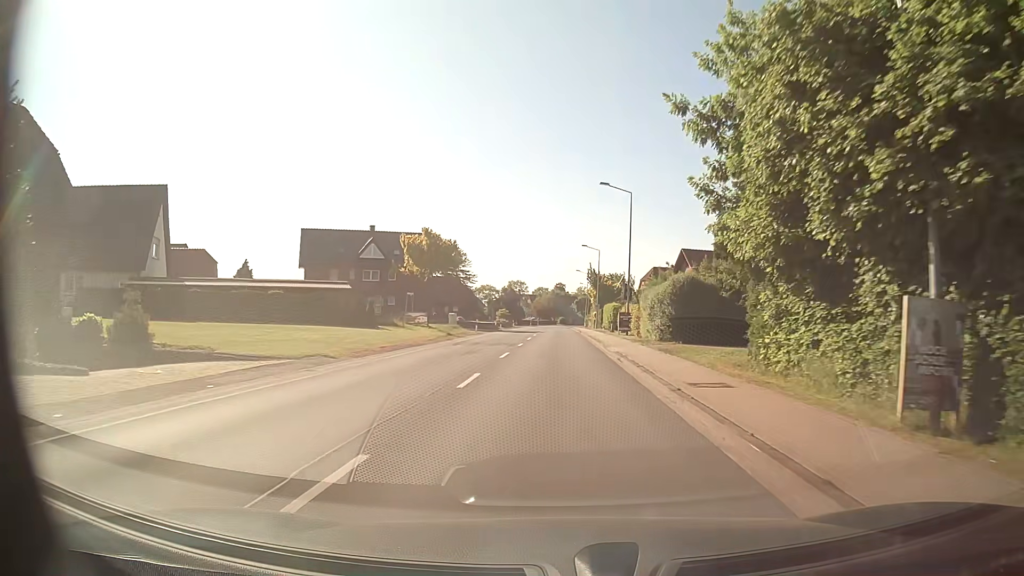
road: secondary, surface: asphalt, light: Day
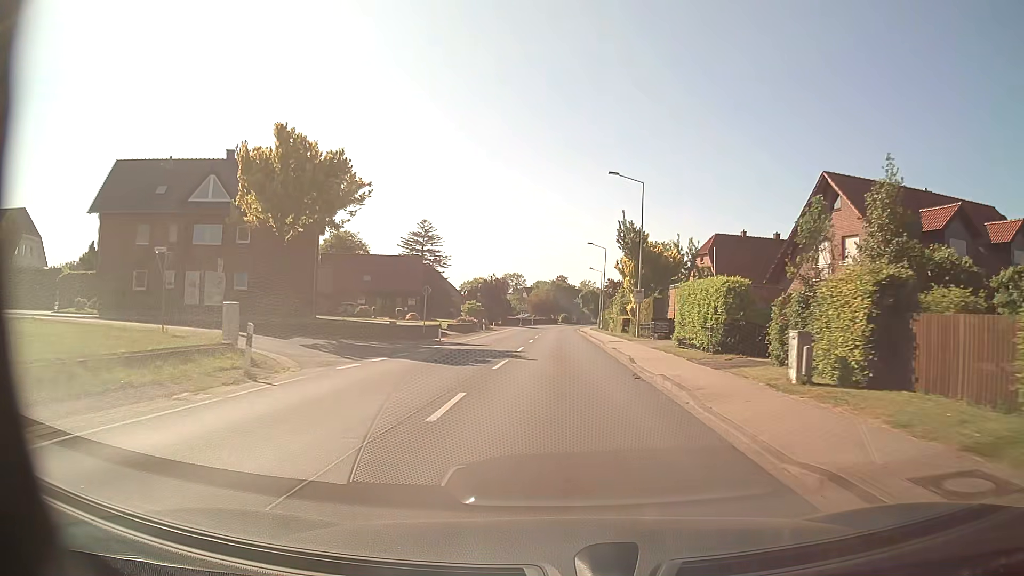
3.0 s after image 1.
(-0.4, +40.2) m; -1°
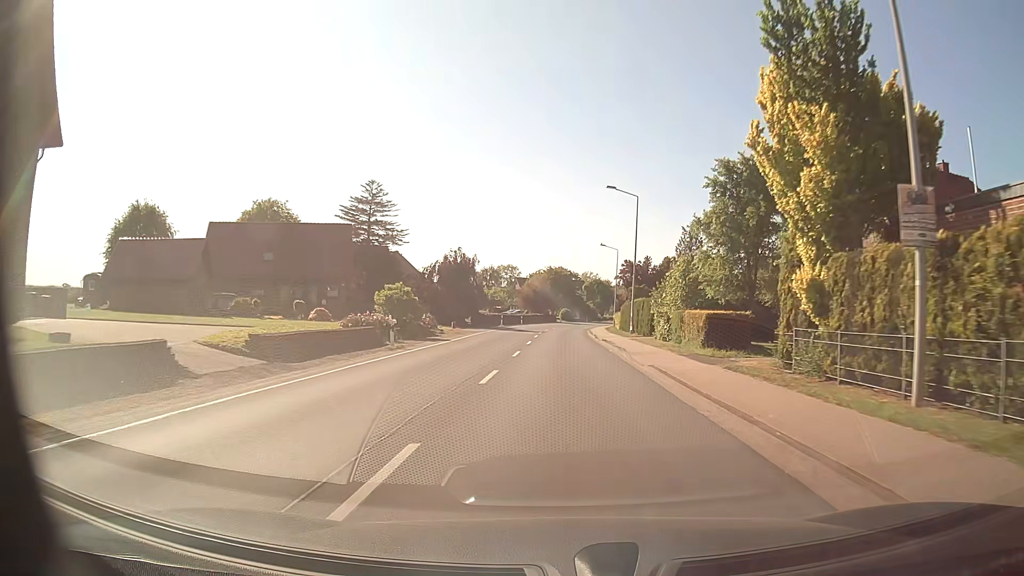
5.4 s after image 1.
(+0.2, +31.9) m; +1°
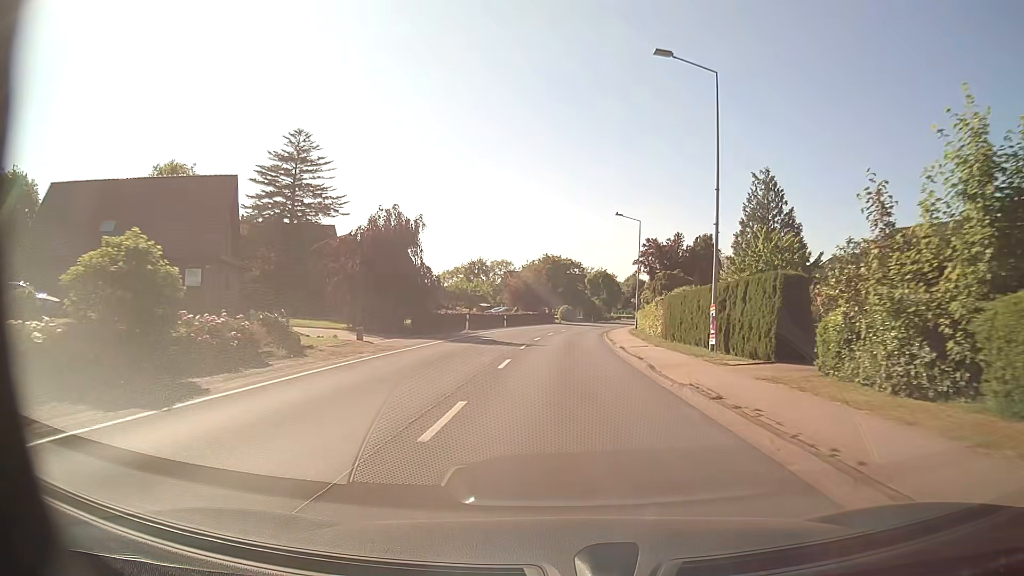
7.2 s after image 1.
(-0.1, +24.0) m; 0°
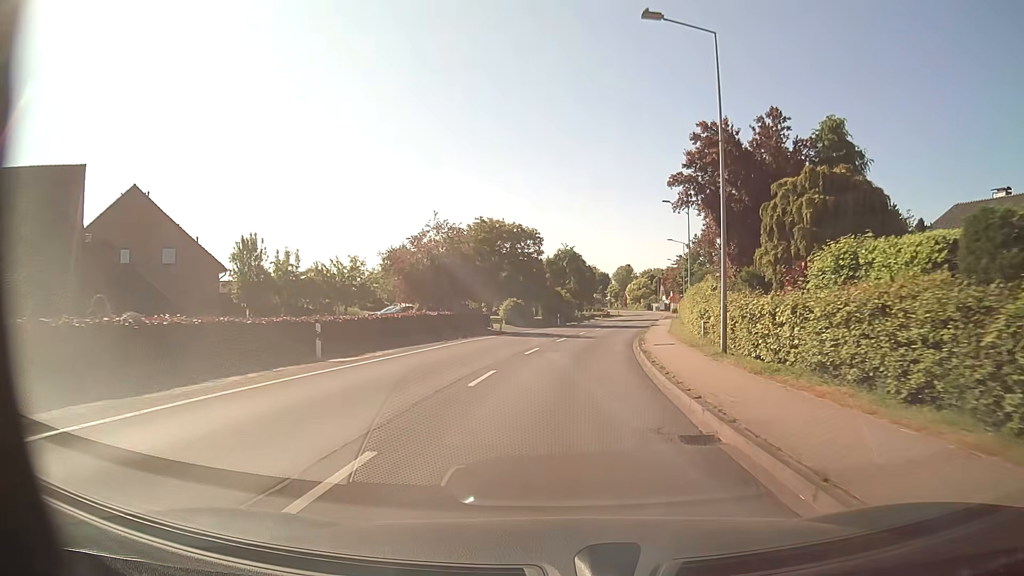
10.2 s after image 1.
(+0.7, +39.7) m; +3°
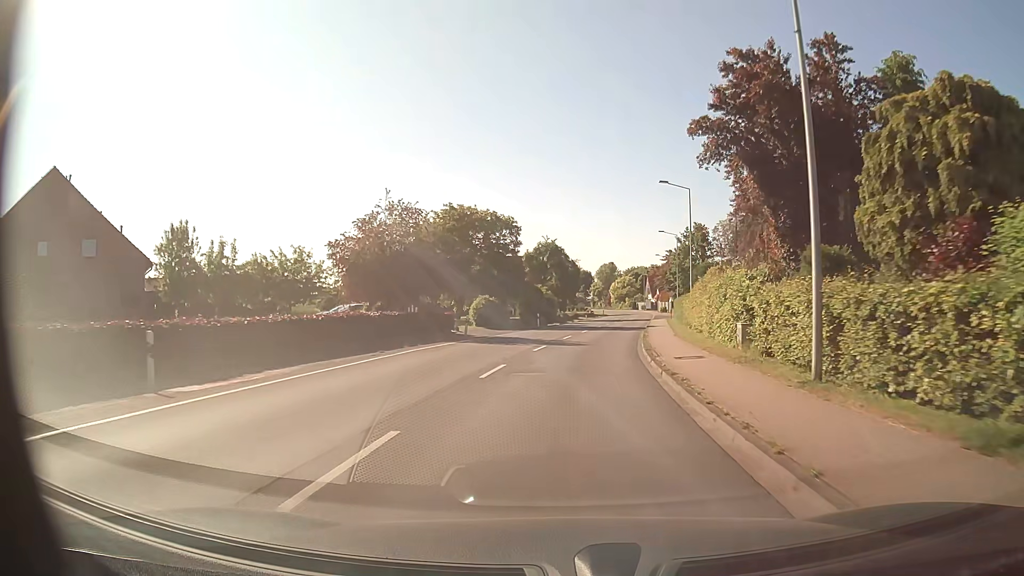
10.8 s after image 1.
(+0.1, +7.9) m; +2°
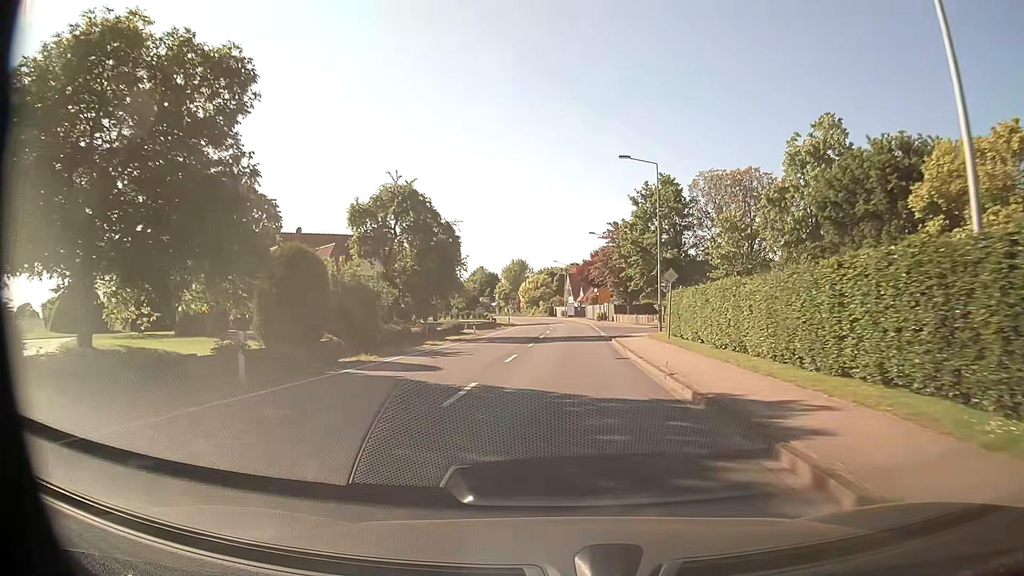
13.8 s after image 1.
(+2.8, +39.4) m; +7°
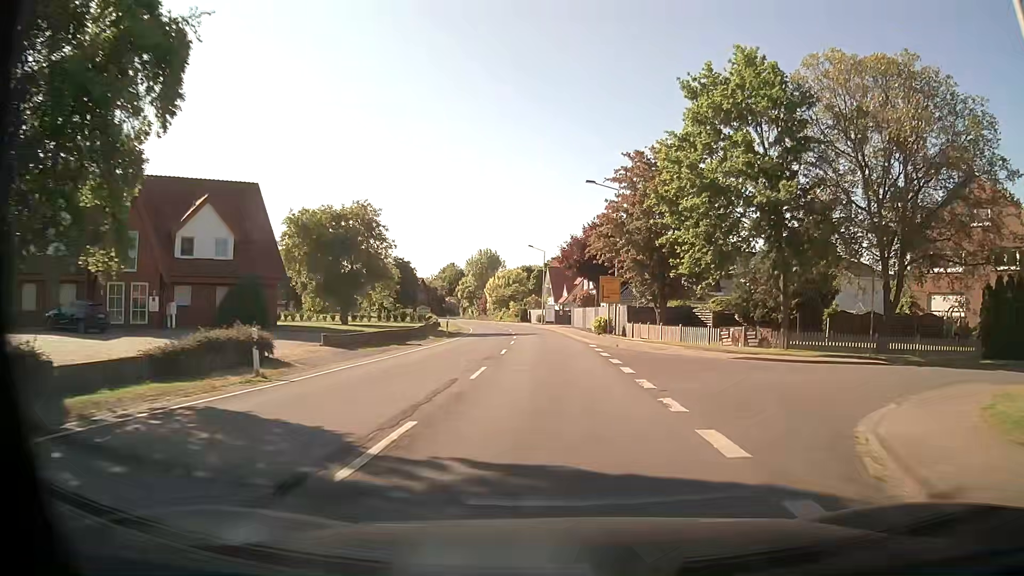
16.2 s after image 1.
(+0.9, +31.6) m; +2°
(0, +10) (0, +20) (0, +30) (-1, +40) (-1, +50) (-2, +60) (-3, +70) (-5, +80) (-7, +90) (-9, +99) m
